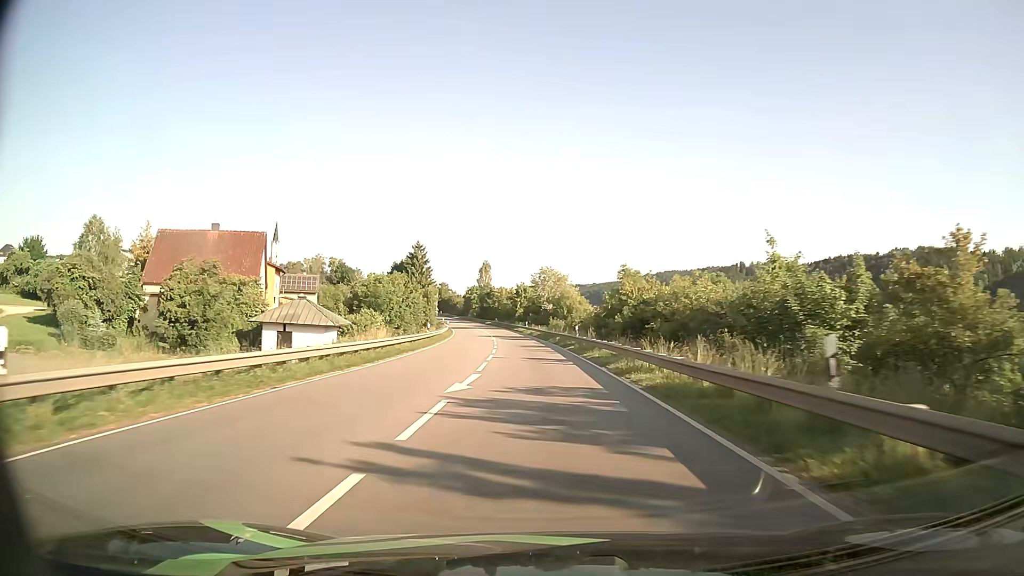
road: primary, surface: asphalt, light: Day
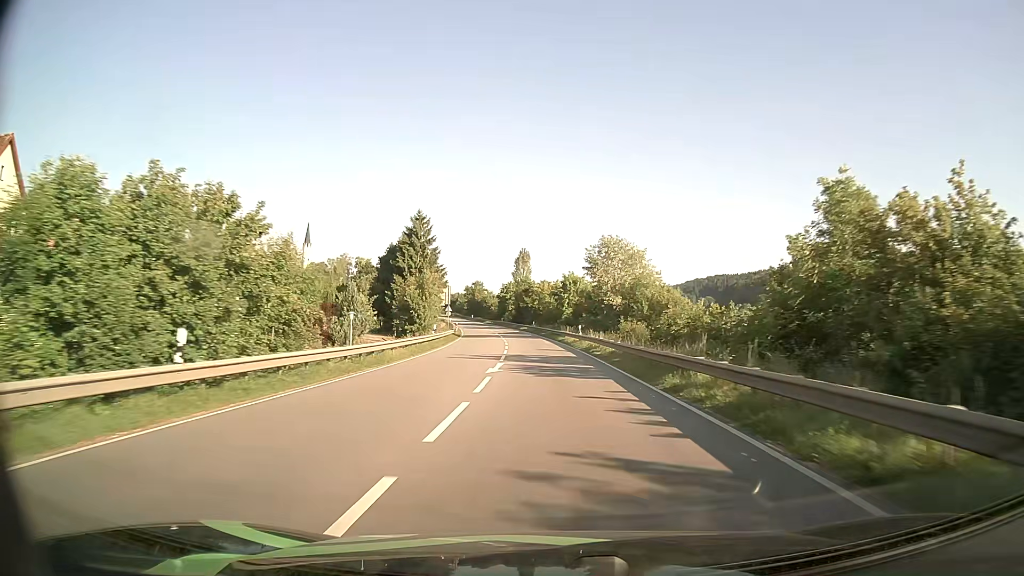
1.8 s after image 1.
(-1.4, +36.2) m; -4°
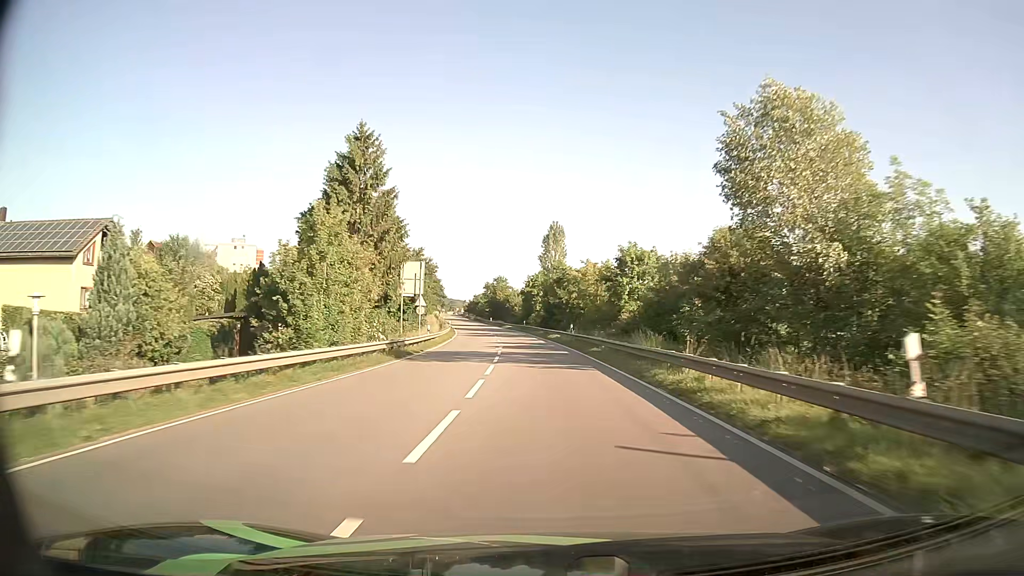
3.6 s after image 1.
(-1.0, +37.3) m; -3°
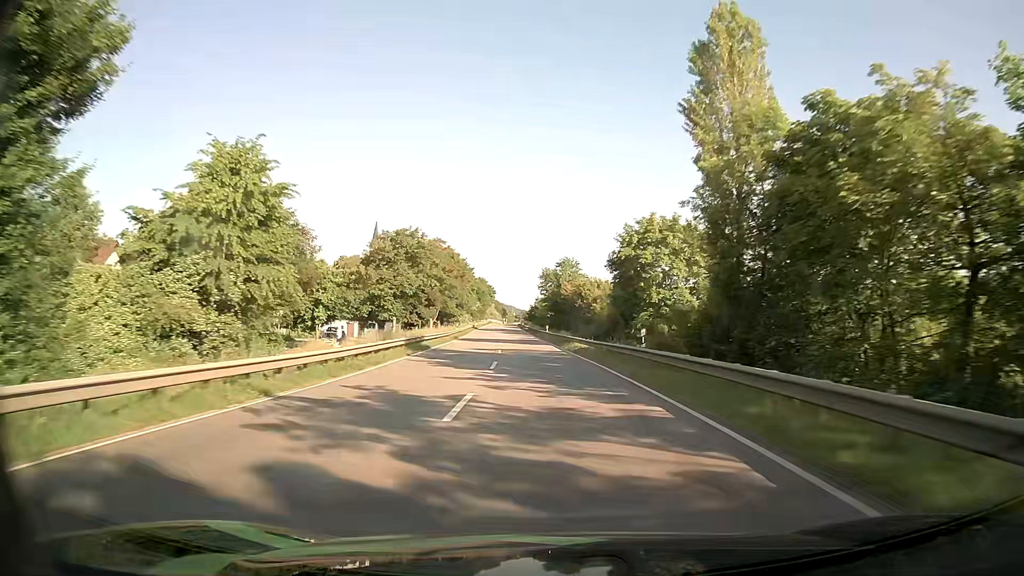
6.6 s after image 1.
(-3.4, +63.6) m; -6°
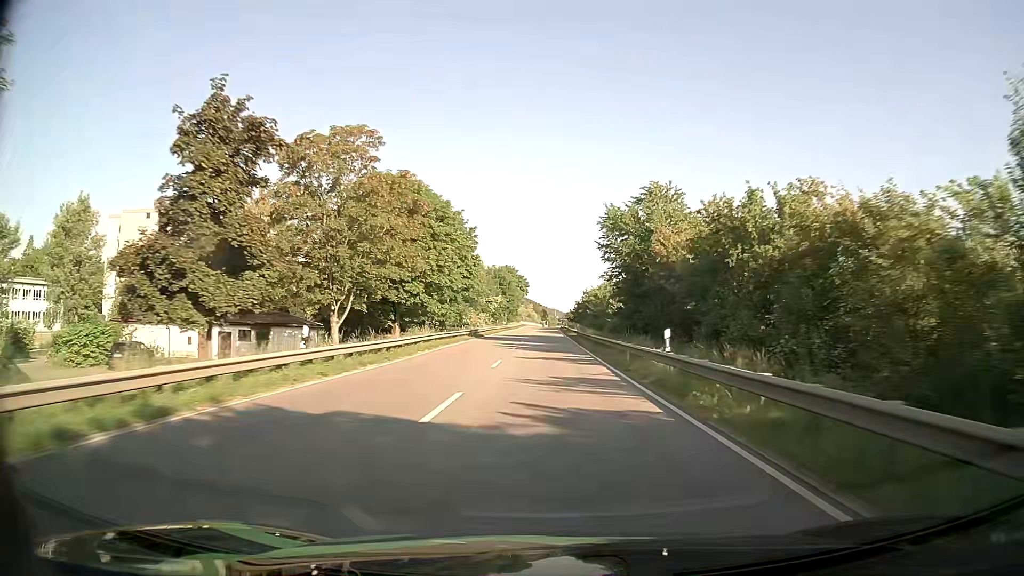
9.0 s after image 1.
(-1.9, +52.3) m; -4°
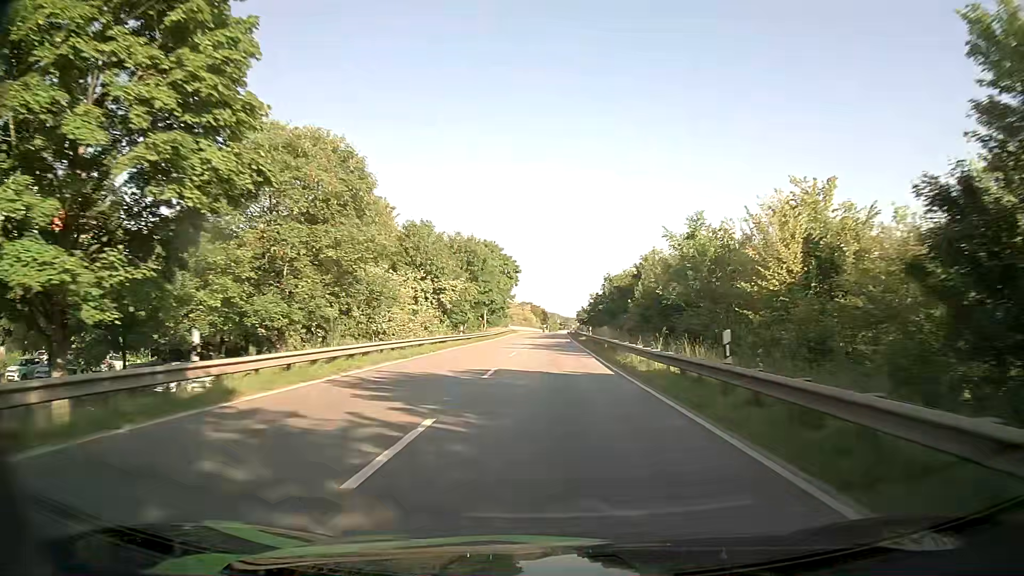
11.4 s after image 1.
(-0.4, +51.8) m; 0°
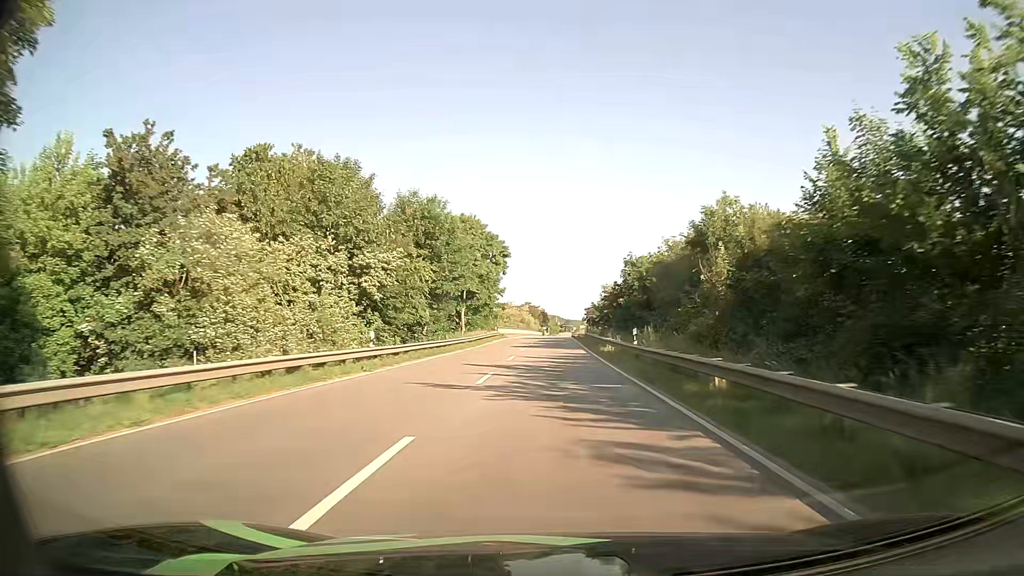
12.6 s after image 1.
(0.0, +25.3) m; 0°
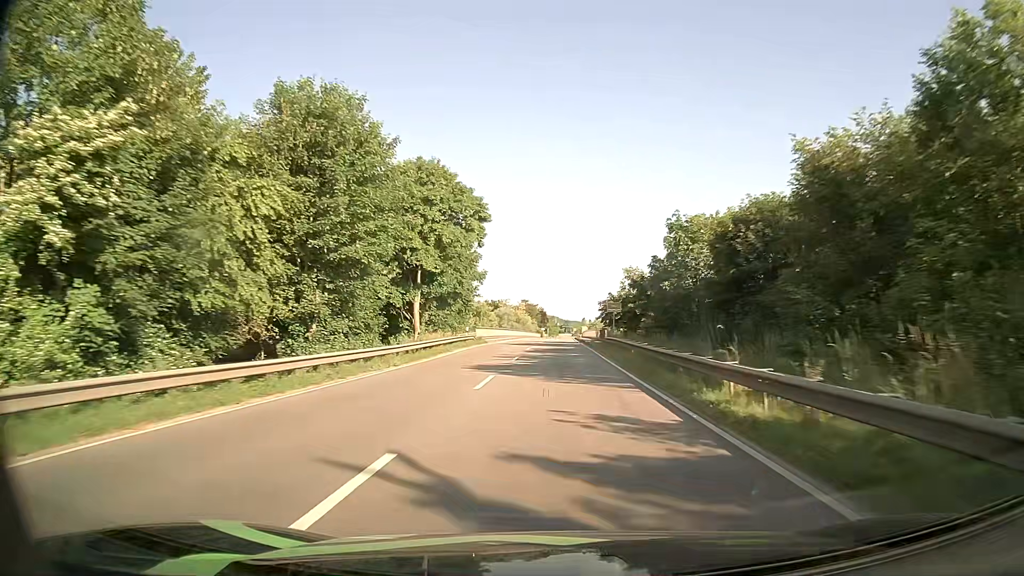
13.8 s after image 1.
(+0.1, +25.0) m; 0°
(0, +10) (0, +20) (0, +30) (0, +40) (0, +50) (0, +60) (+1, +70) (+1, +80) (+1, +90) (+1, +100) m
